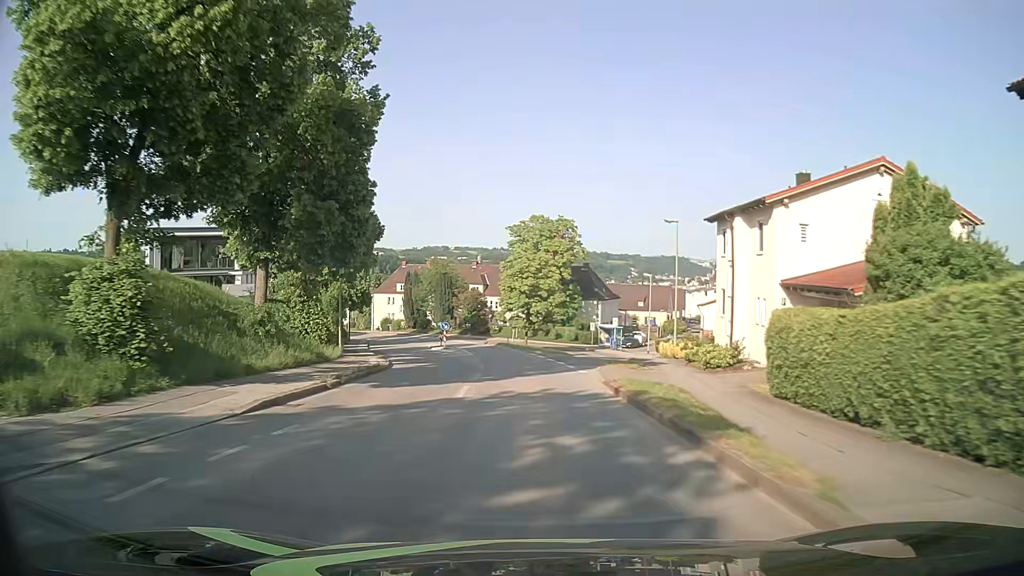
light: Day
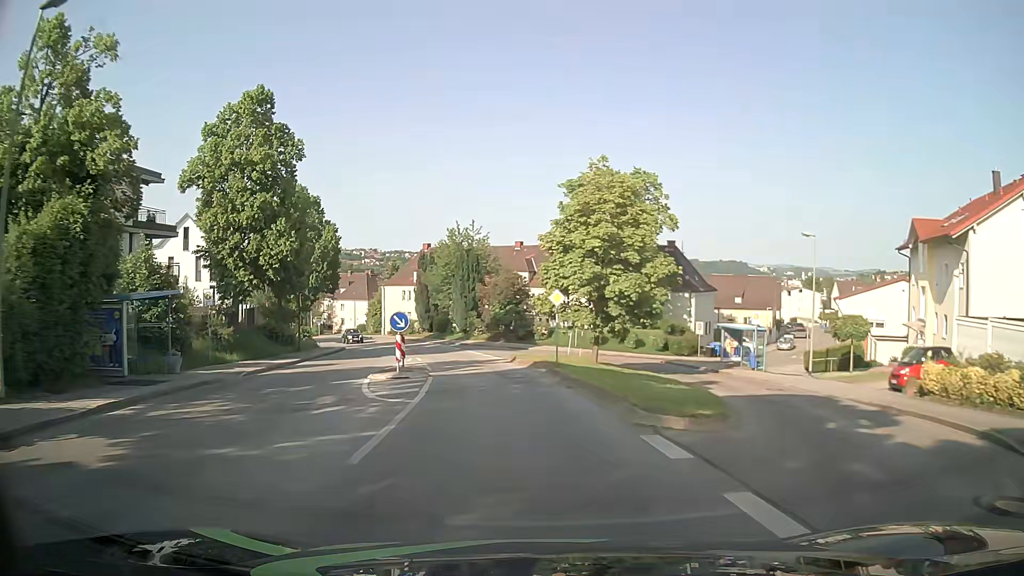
(-0.7, +30.4) m; -5°
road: residential
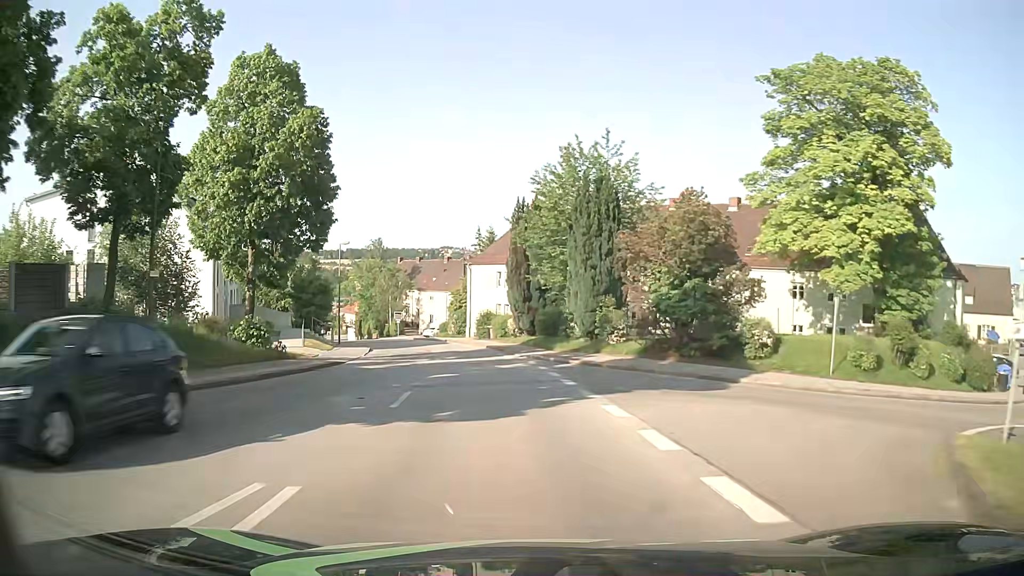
(-2.8, +30.1) m; -10°
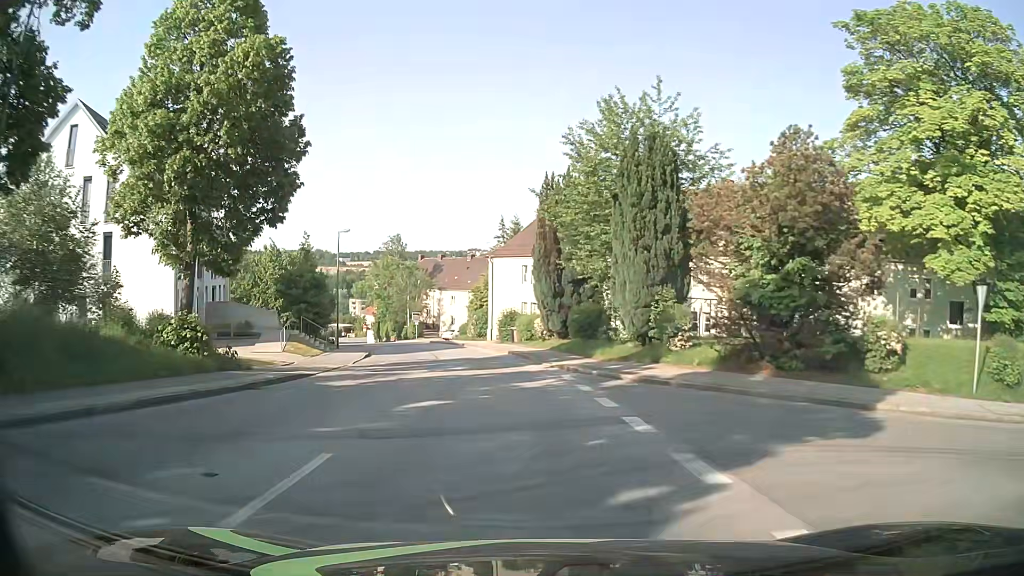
(-0.2, +7.7) m; -3°
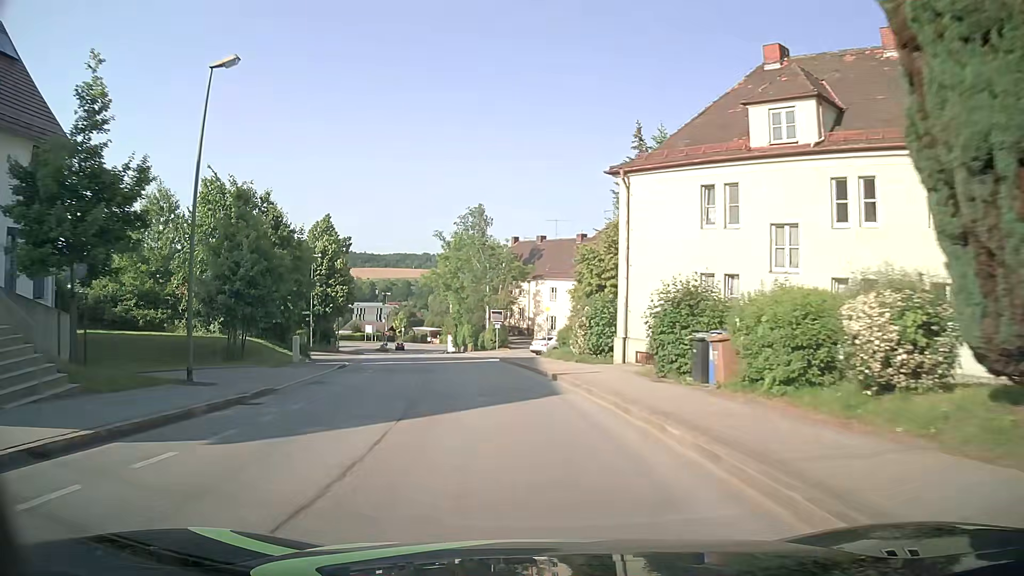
(-2.5, +30.5) m; -9°
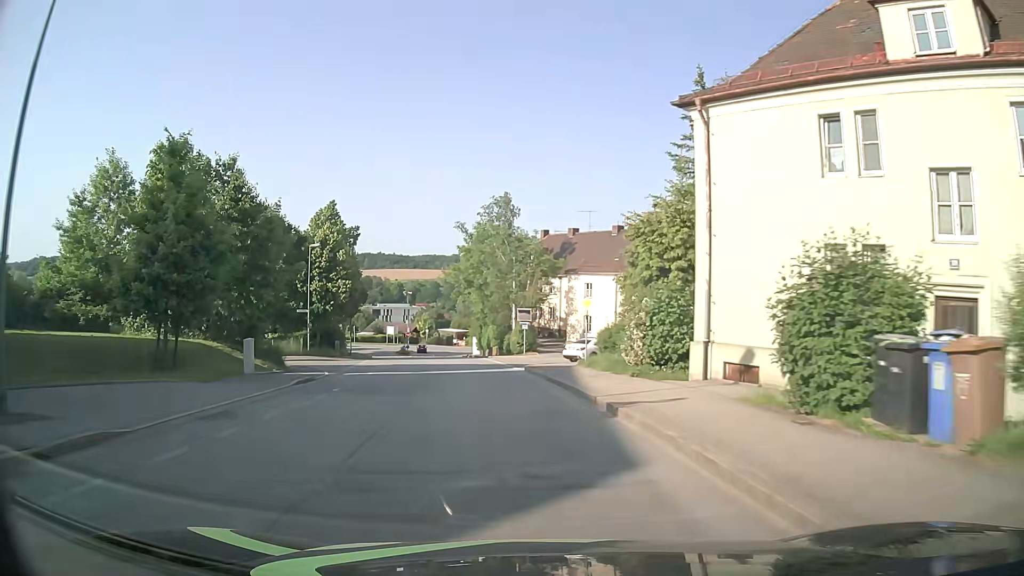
(-0.2, +7.6) m; -2°
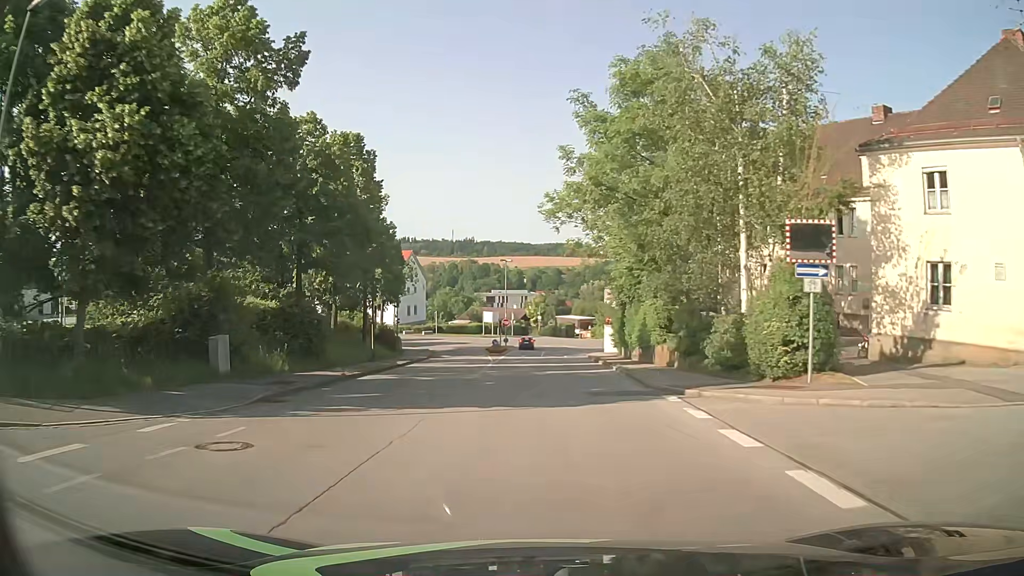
(-4.2, +37.9) m; -11°
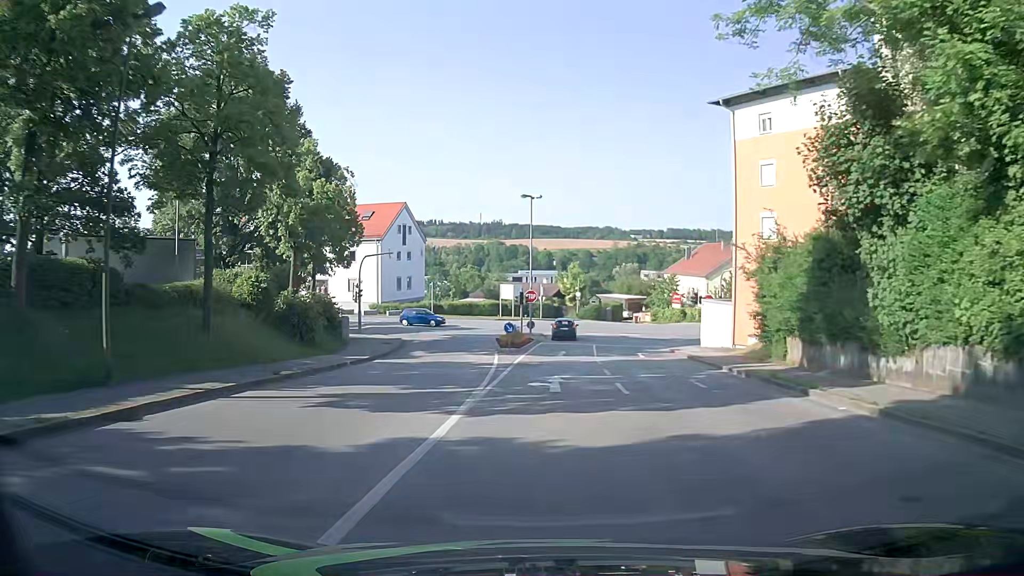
(-1.1, +29.4) m; -2°
(0, +10) (0, +20) (+1, +30) (+1, +40) (+2, +50) (-2, +59) (-11, +63) (-20, +66) (-30, +69) (-39, +72) m
